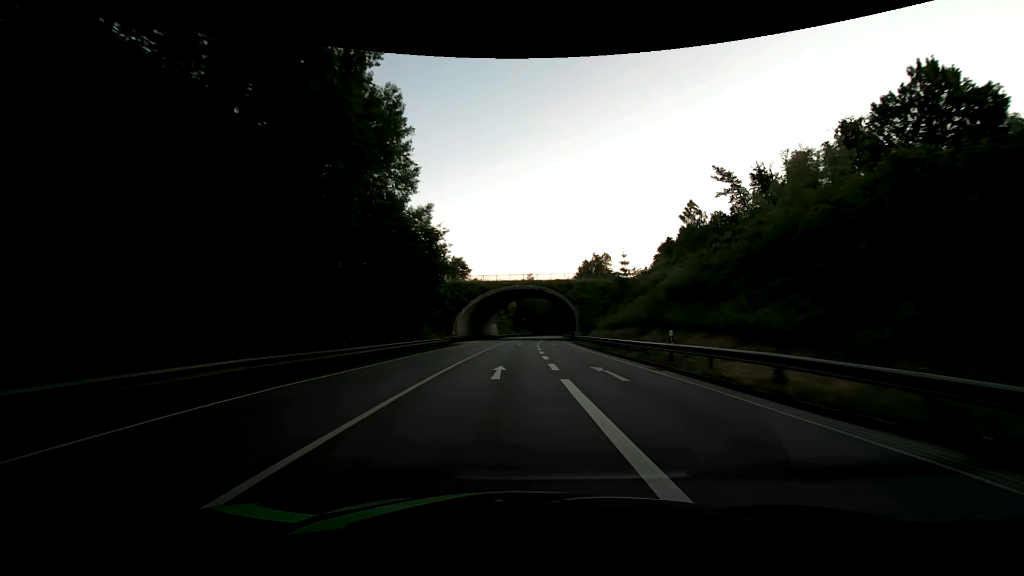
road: primary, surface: asphalt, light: Day
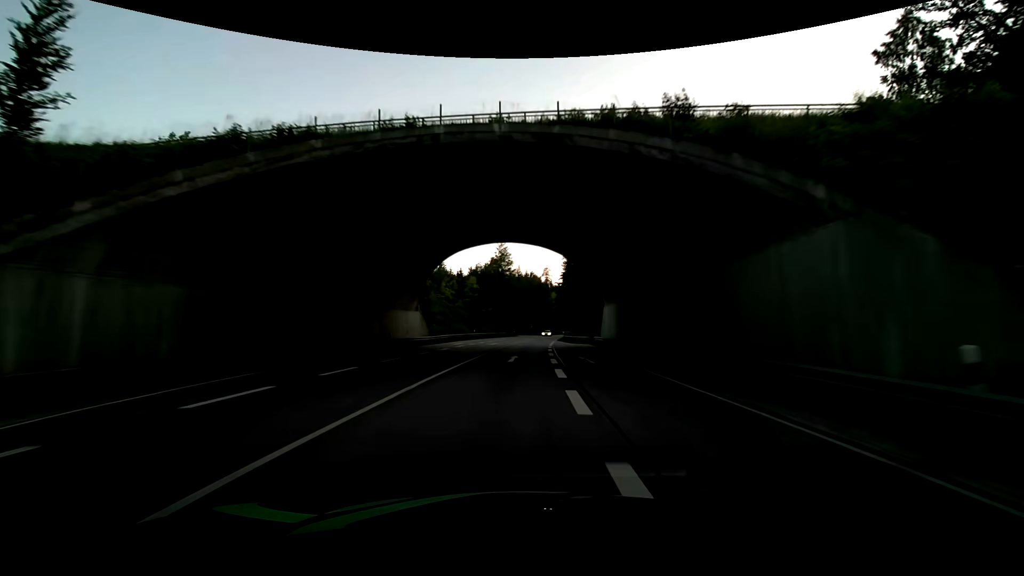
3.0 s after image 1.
(+2.0, +62.8) m; +3°
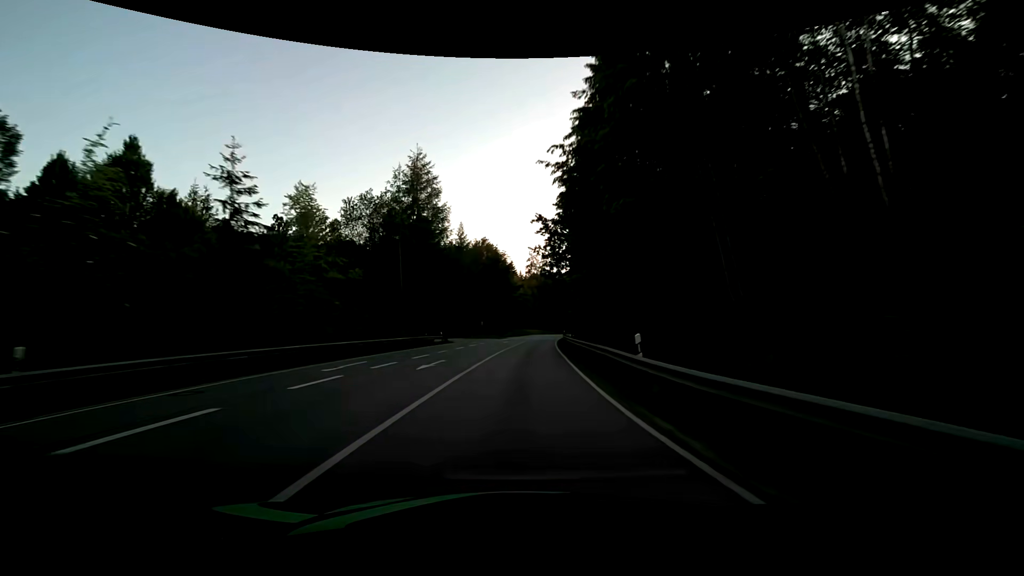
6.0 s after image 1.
(+2.8, +62.7) m; +5°
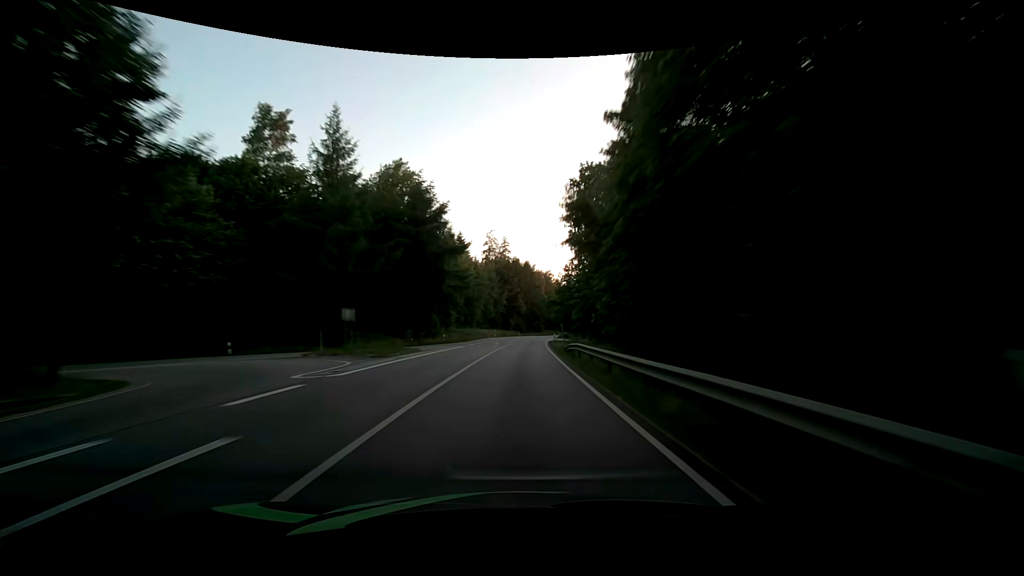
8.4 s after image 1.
(+2.1, +50.2) m; +4°
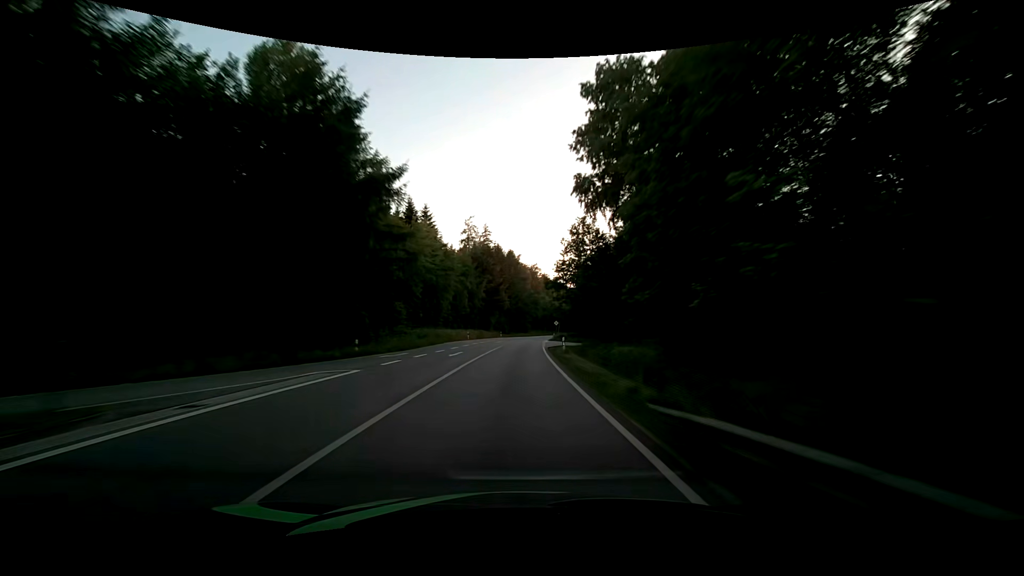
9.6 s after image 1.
(+0.6, +25.1) m; +2°
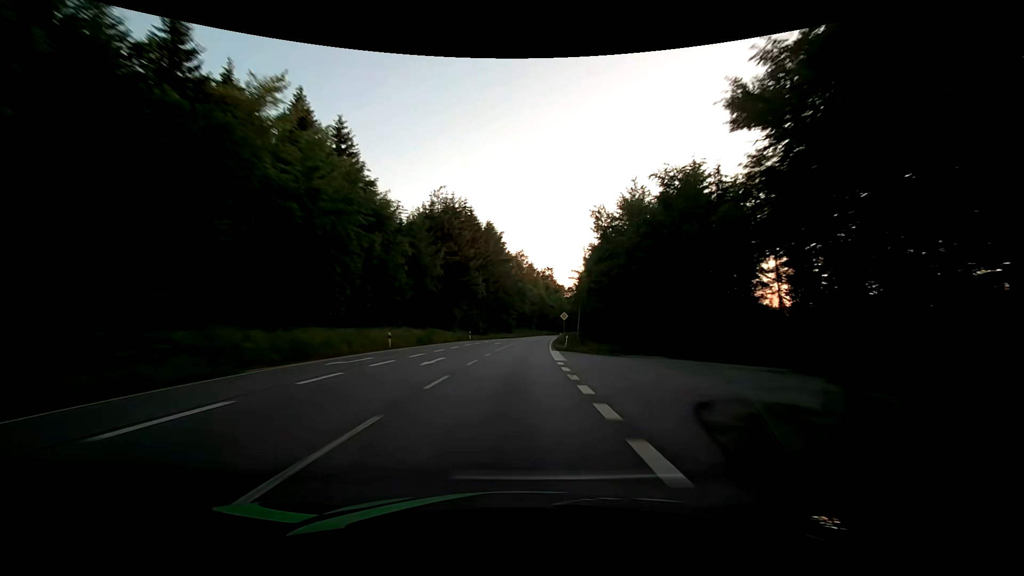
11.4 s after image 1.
(+0.8, +37.7) m; +2°
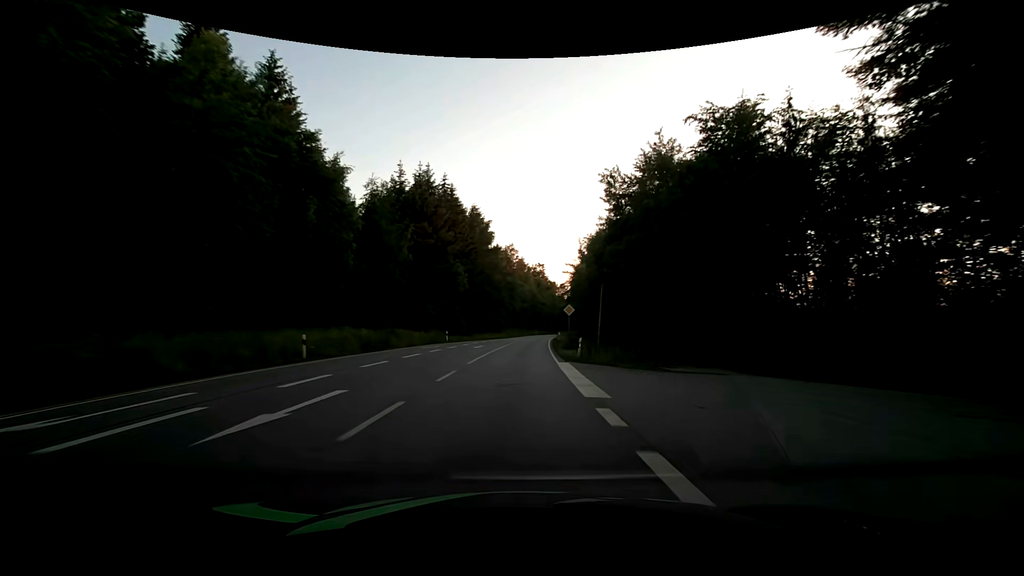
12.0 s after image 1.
(+0.1, +12.5) m; +1°
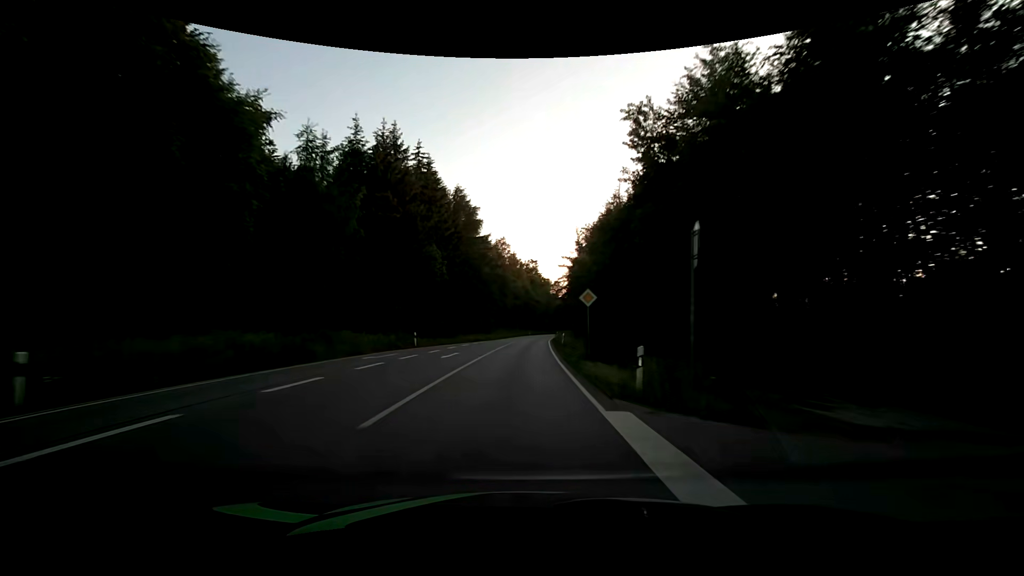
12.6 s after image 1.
(+0.3, +12.5) m; +2°
(0, +10) (0, +20) (+1, +30) (+1, +40) (+2, +50) (+2, +60) (+3, +70) (+4, +80) (+5, +90) (+6, +100) m
